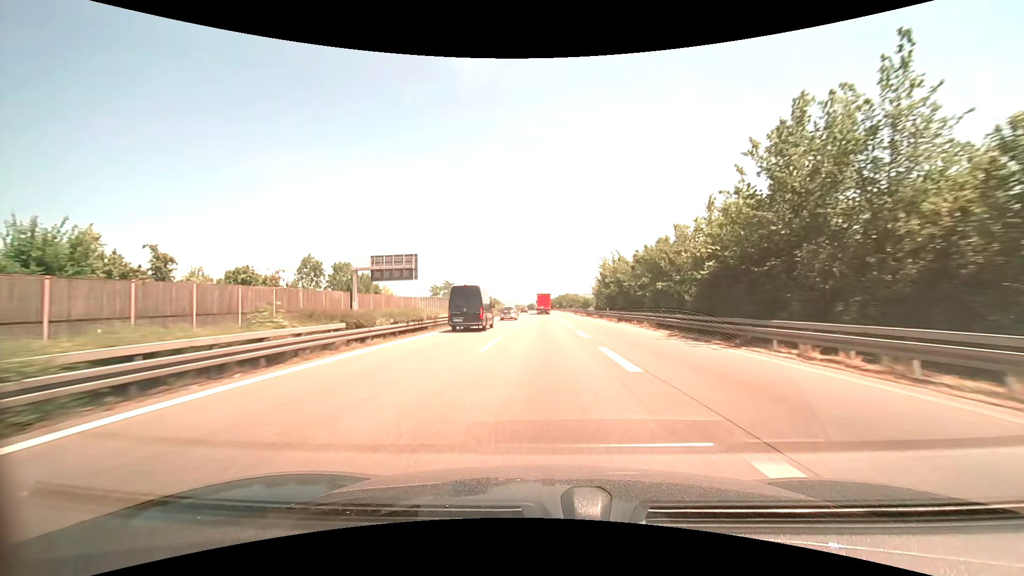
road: motorway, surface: asphalt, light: Day
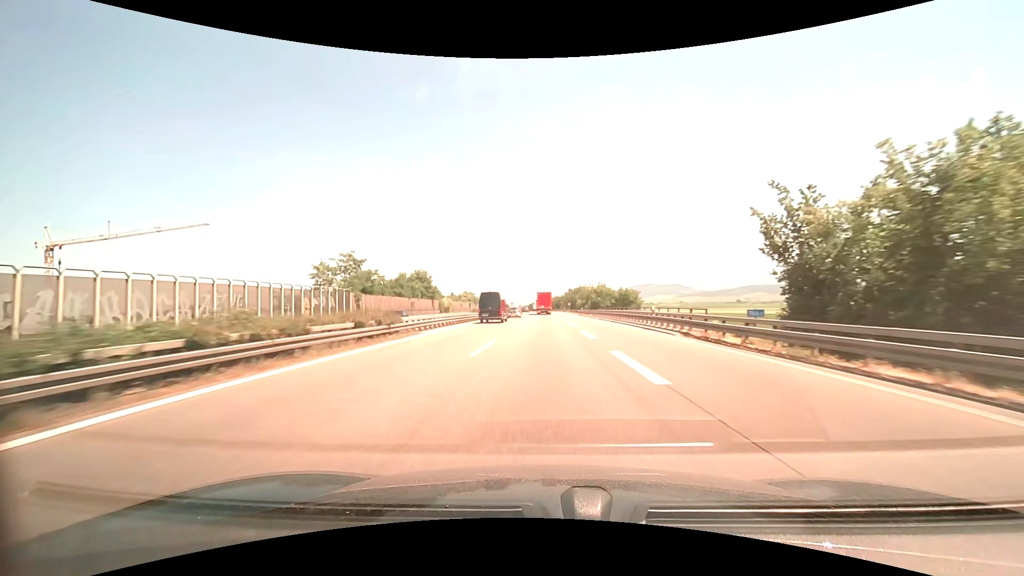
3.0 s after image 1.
(-0.3, +73.8) m; -1°
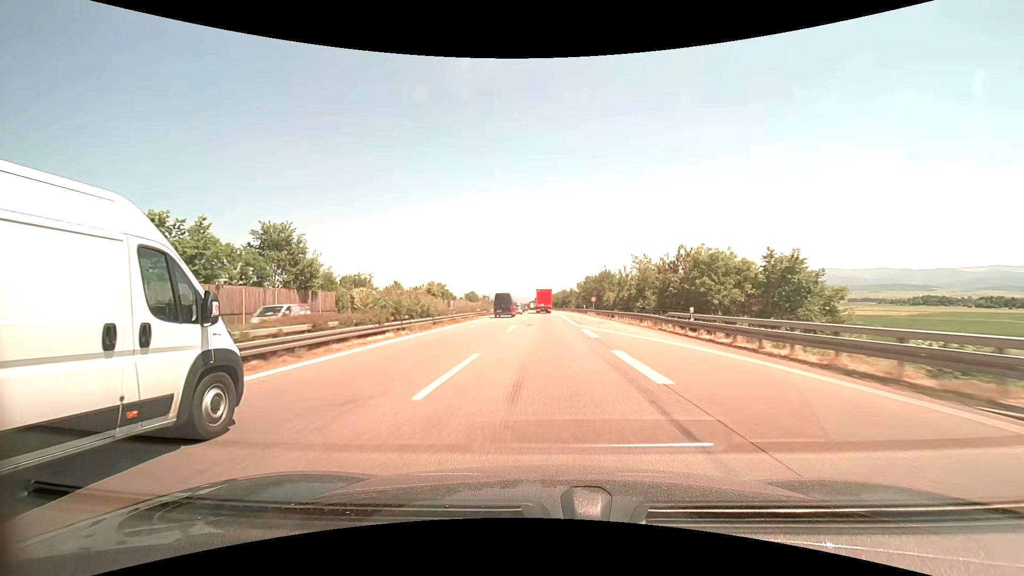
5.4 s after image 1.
(+0.1, +60.0) m; 0°
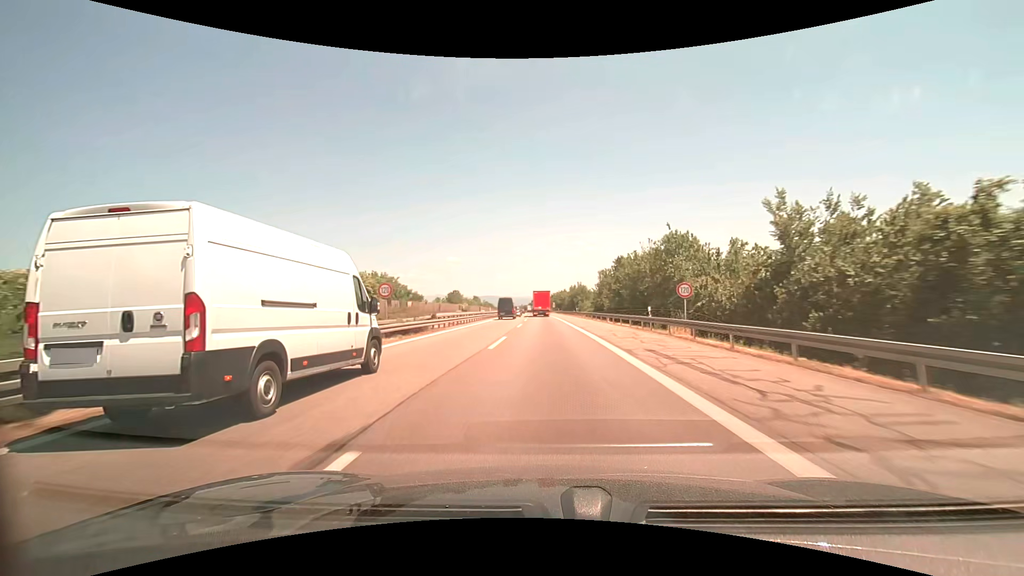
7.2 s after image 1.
(+0.1, +45.2) m; 0°
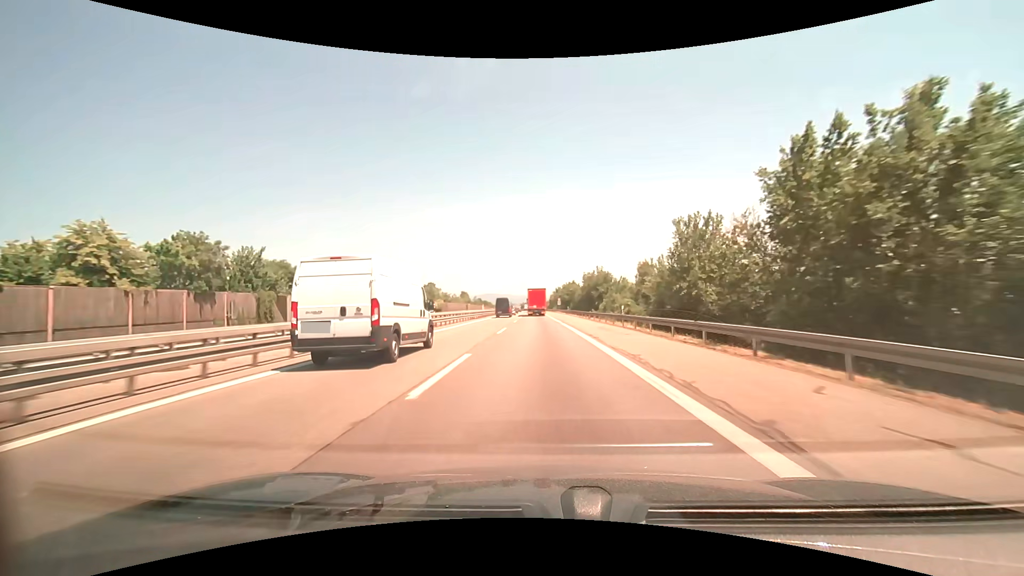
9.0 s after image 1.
(-0.1, +45.0) m; 0°
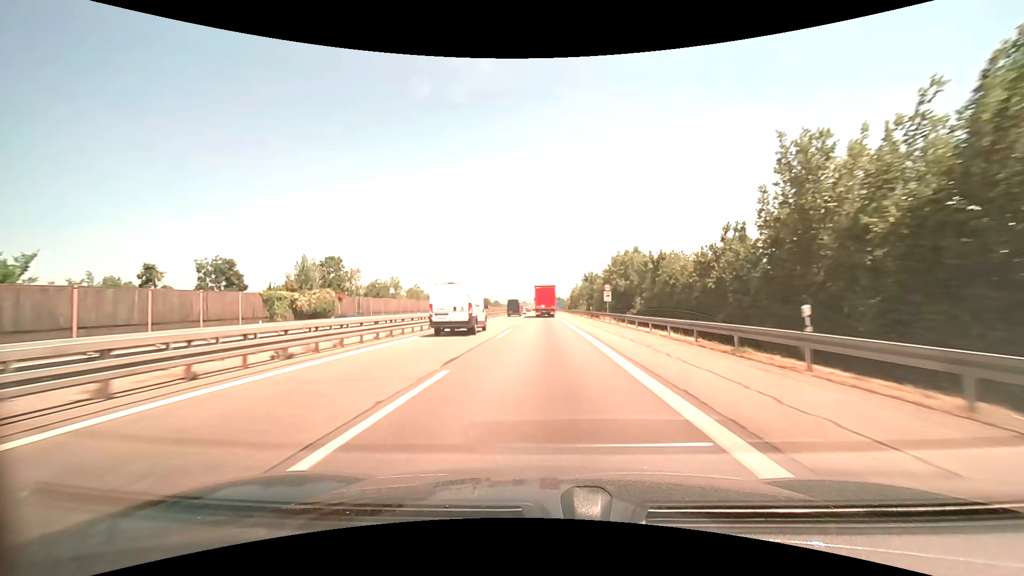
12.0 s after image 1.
(-1.2, +74.7) m; -2°
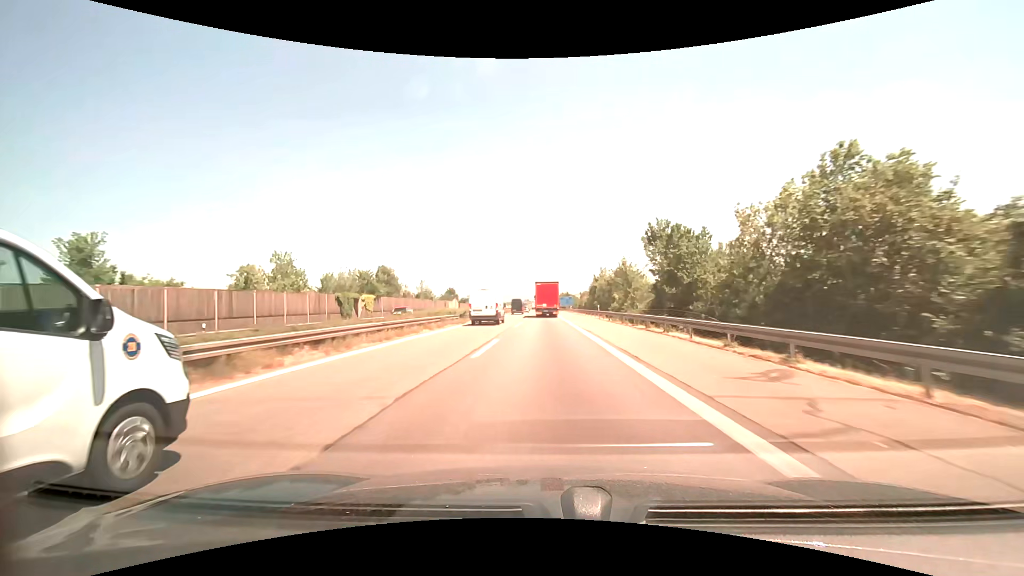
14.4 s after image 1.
(-0.2, +59.1) m; 0°
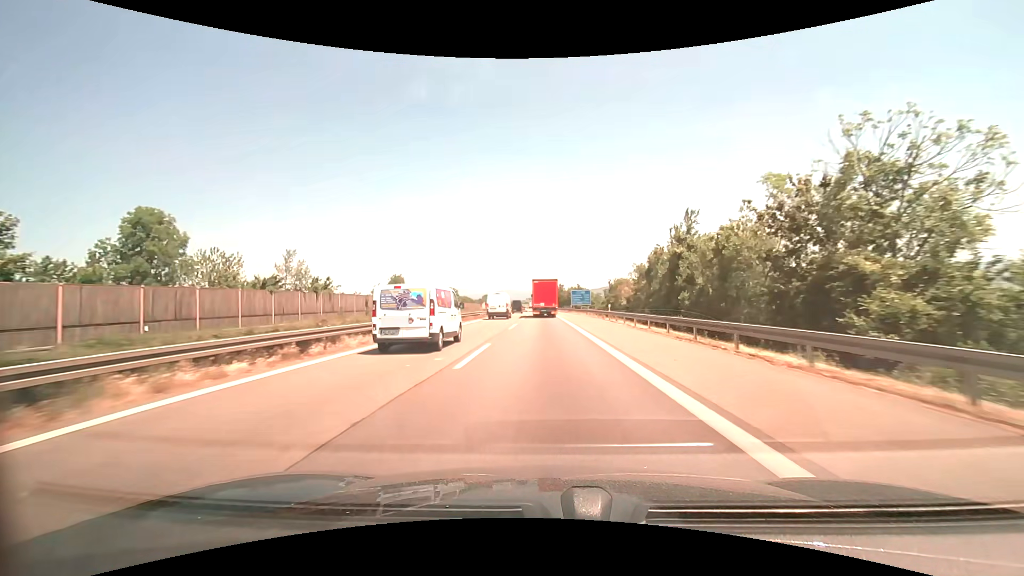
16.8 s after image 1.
(-0.1, +56.7) m; 0°
(0, +10) (0, +20) (0, +30) (0, +40) (0, +50) (-1, +60) (-1, +70) (-1, +80) (-1, +90) (-1, +100) m
